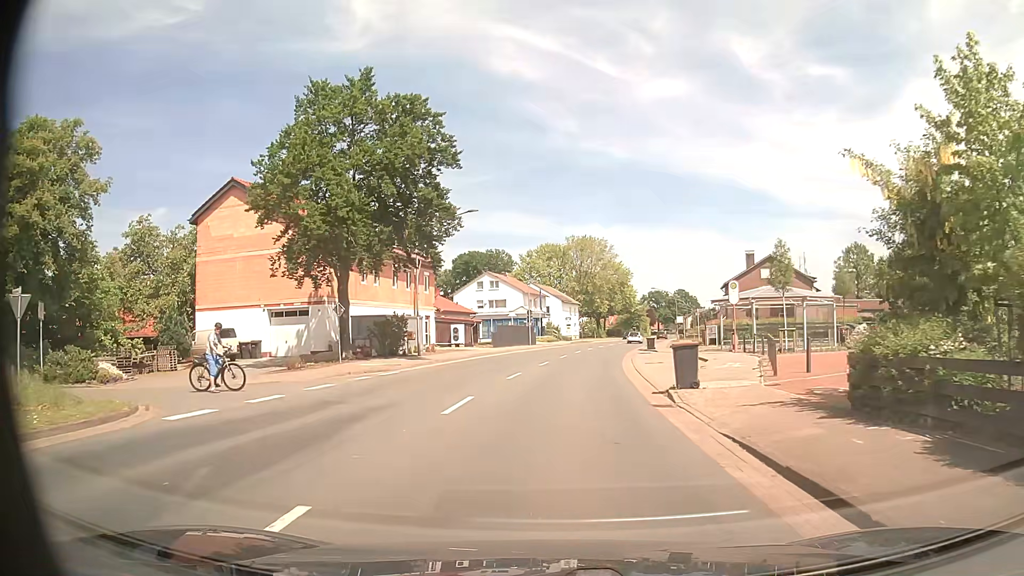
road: secondary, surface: asphalt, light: Day
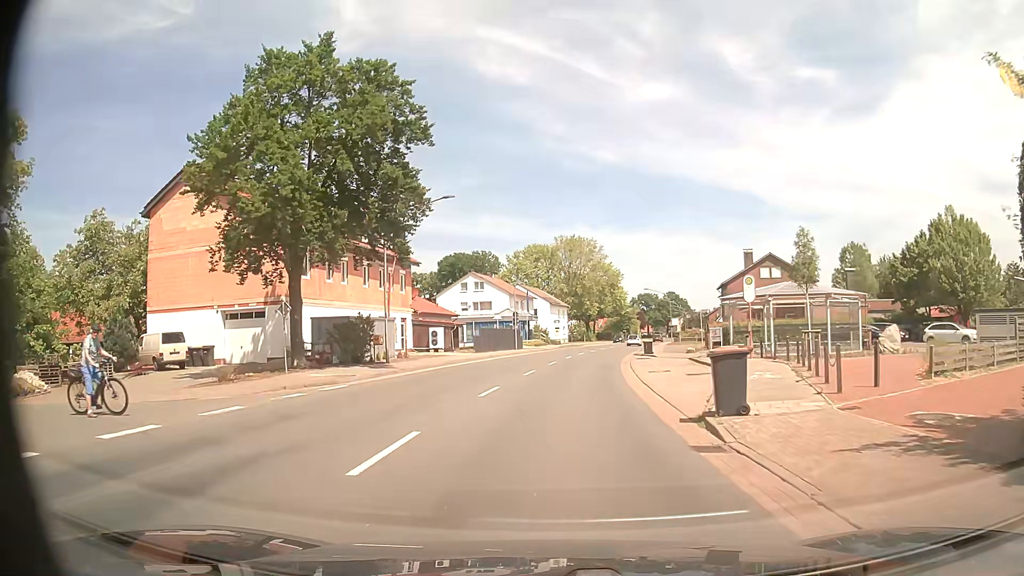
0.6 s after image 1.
(+0.1, +4.7) m; +1°
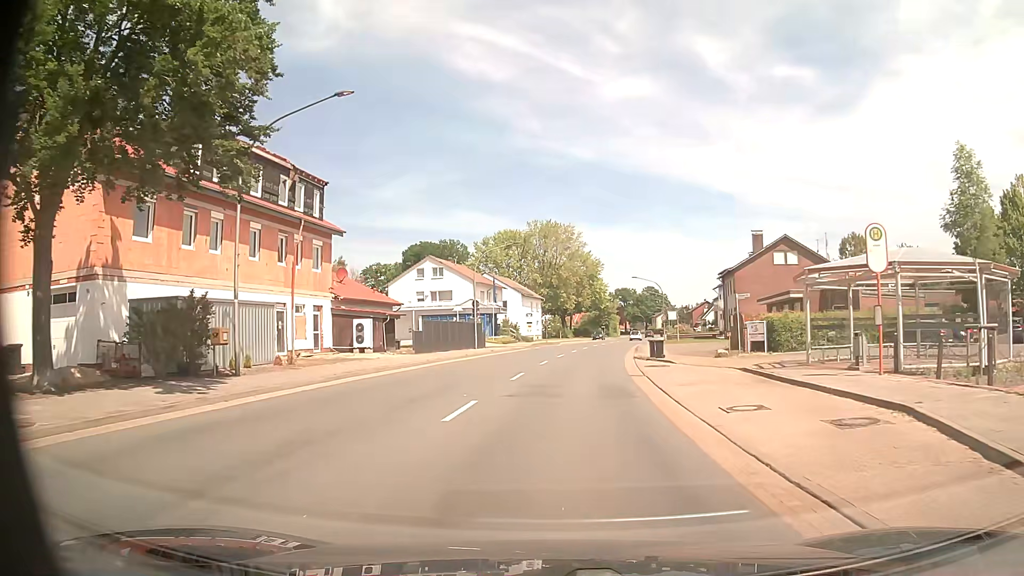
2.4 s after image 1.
(+0.3, +14.0) m; +2°
